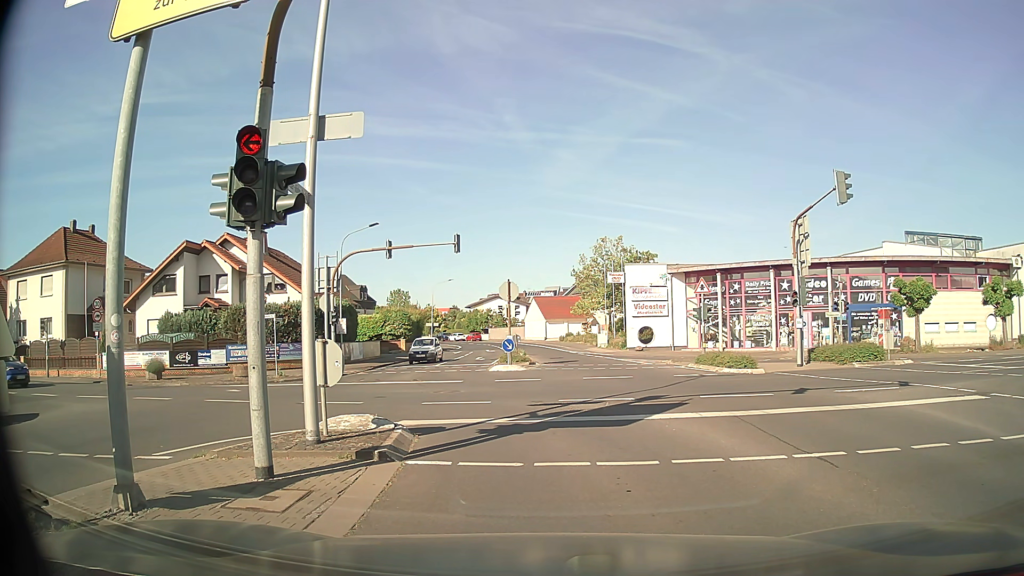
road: secondary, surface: asphalt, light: Day
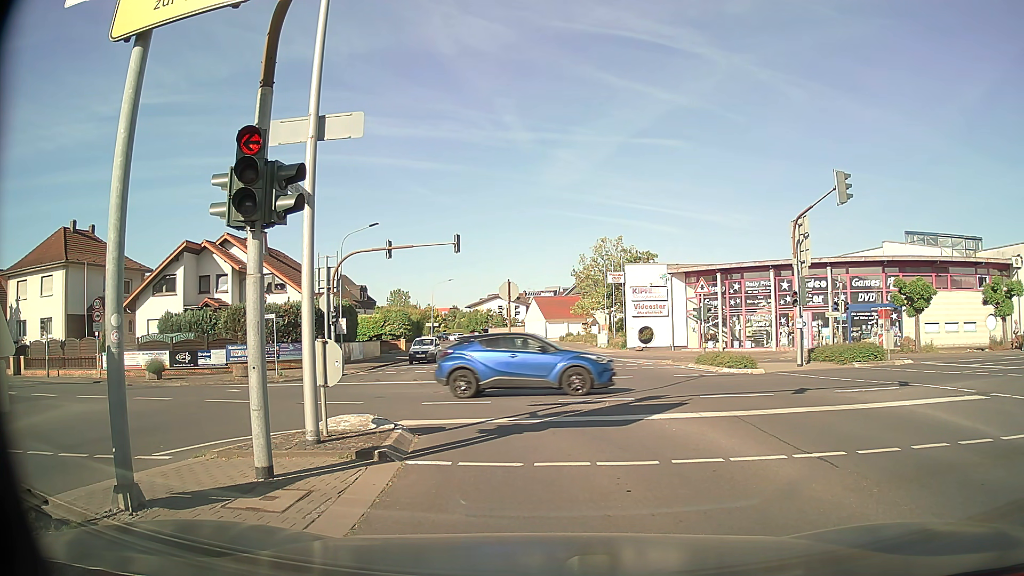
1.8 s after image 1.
(0.0, 0.0) m; 0°
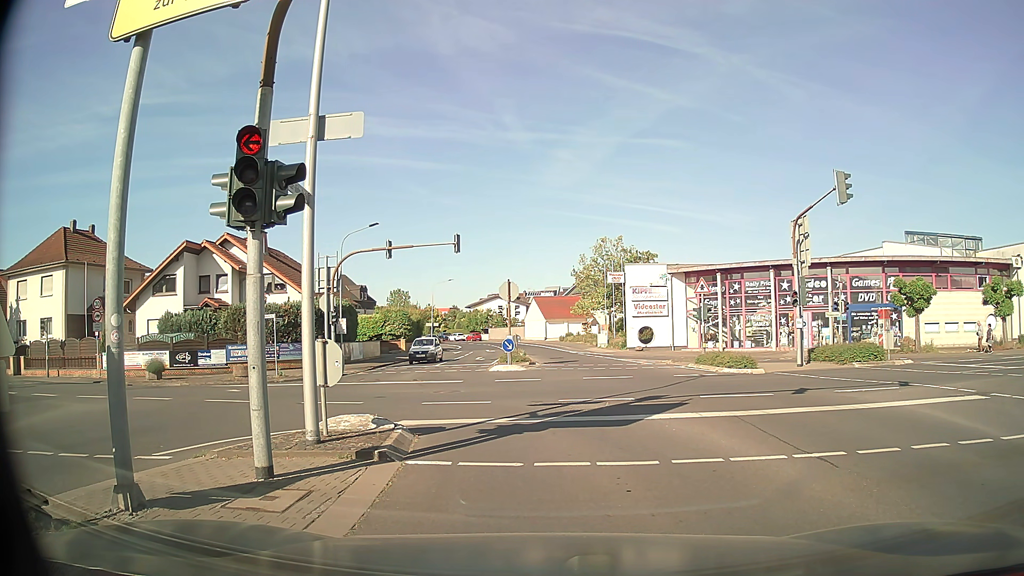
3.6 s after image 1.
(0.0, 0.0) m; 0°
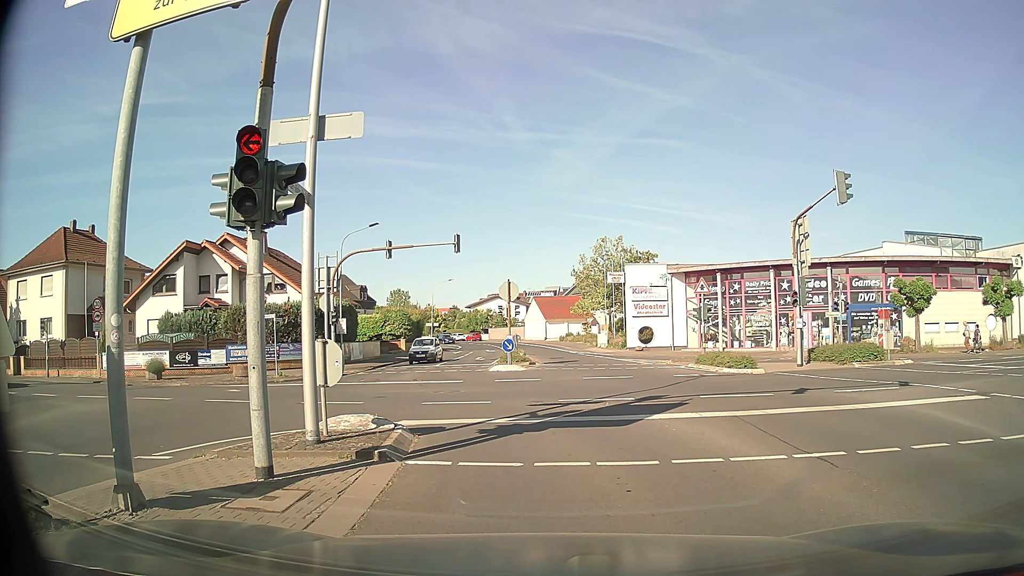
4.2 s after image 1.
(0.0, 0.0) m; 0°
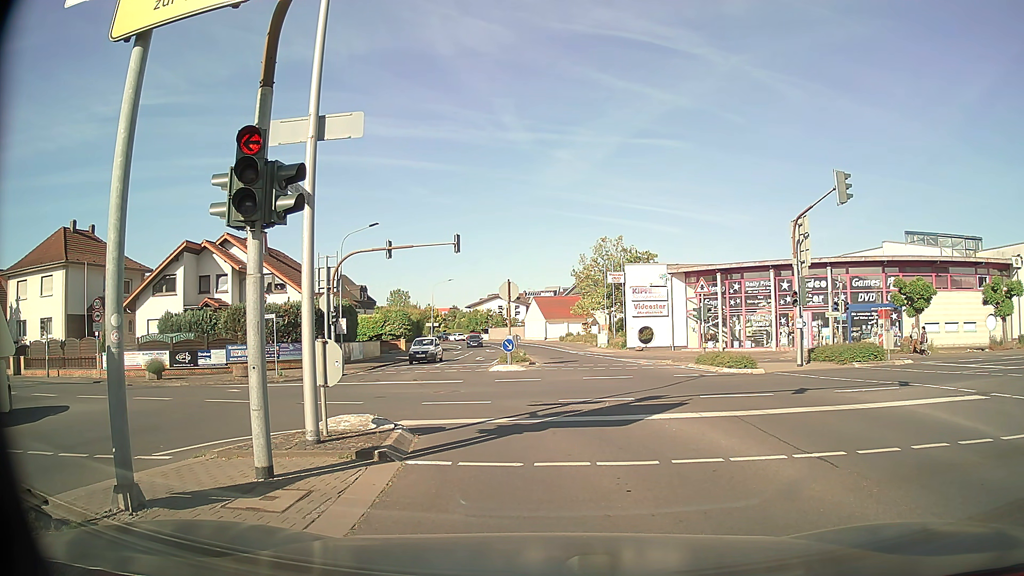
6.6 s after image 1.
(0.0, 0.0) m; 0°
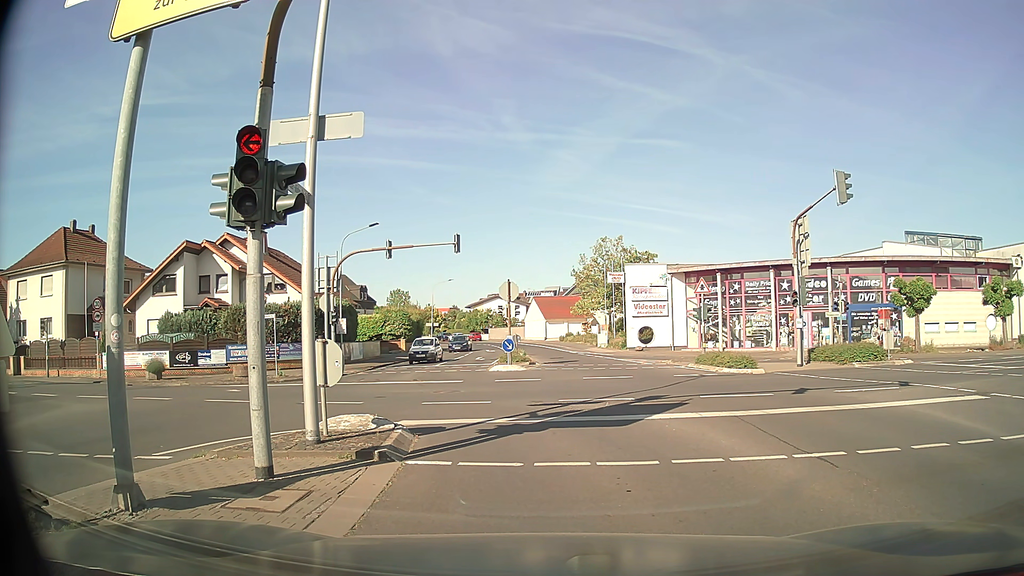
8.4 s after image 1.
(0.0, 0.0) m; 0°
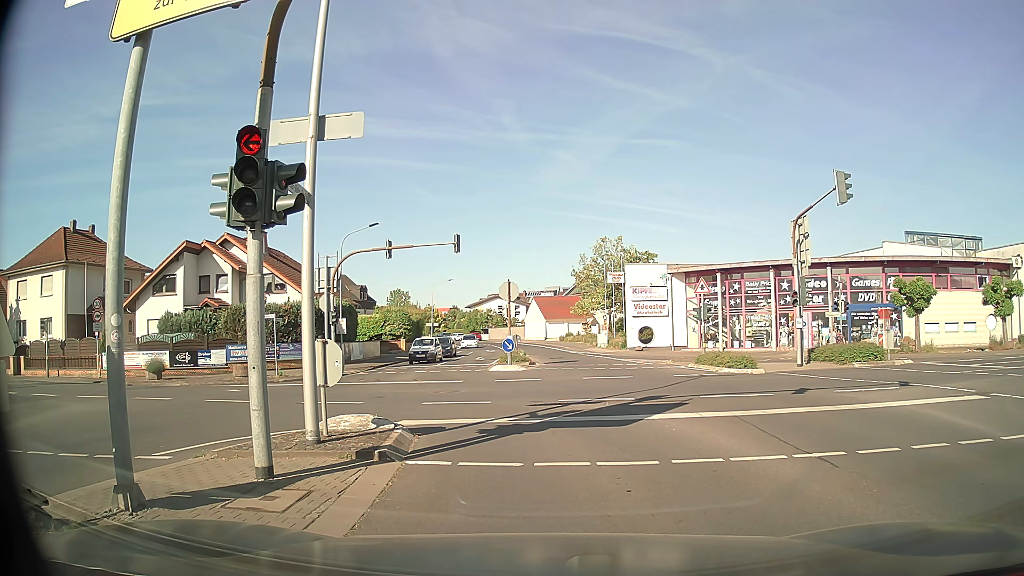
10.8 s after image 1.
(0.0, 0.0) m; 0°
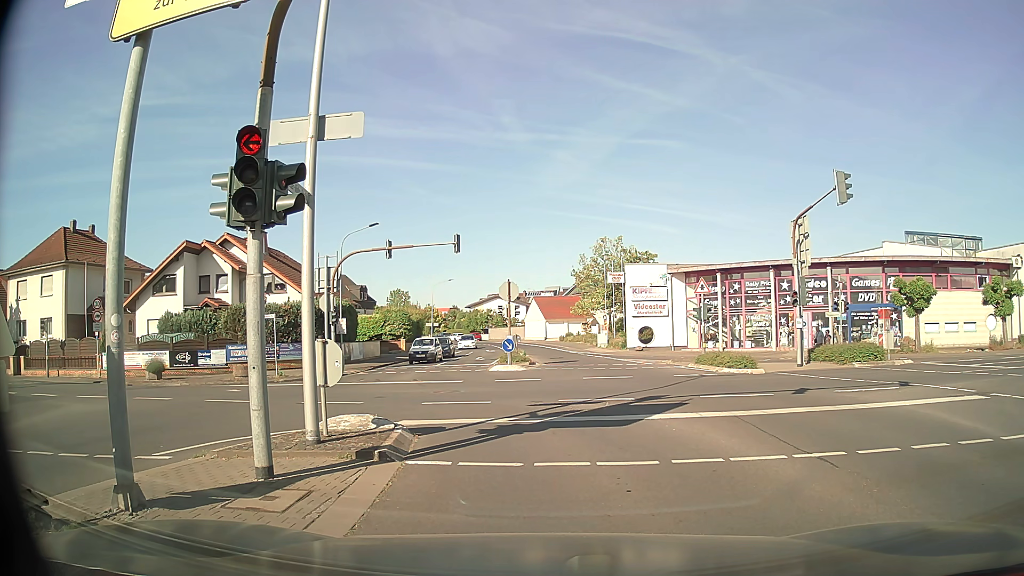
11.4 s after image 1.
(0.0, 0.0) m; 0°
(0, +10) (-4, +19) (-13, +24) (-23, +26) (-33, +27) (-42, +29) (-52, +30) (-62, +32) (-72, +33) (-82, +34) m
